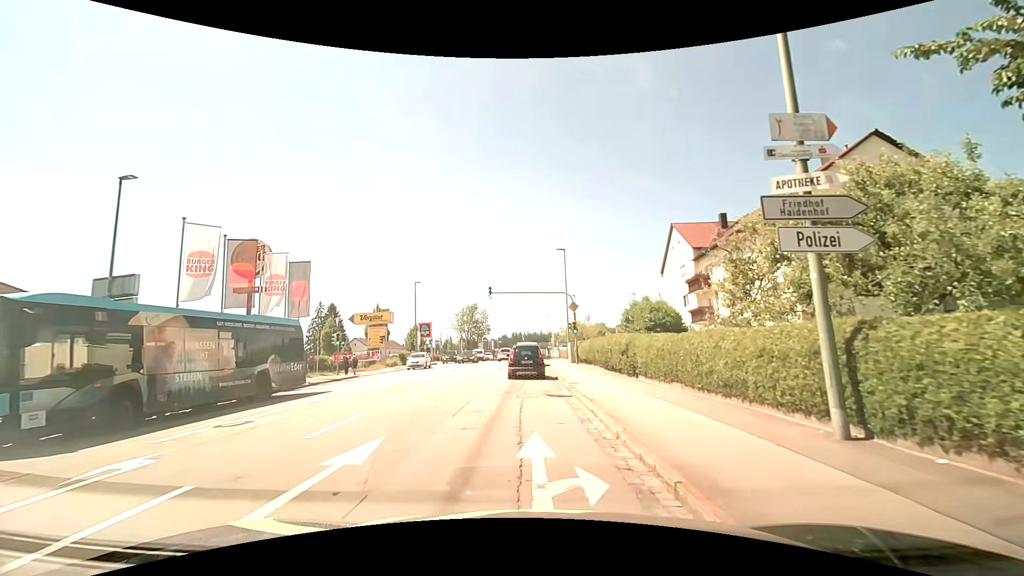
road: tertiary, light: Day
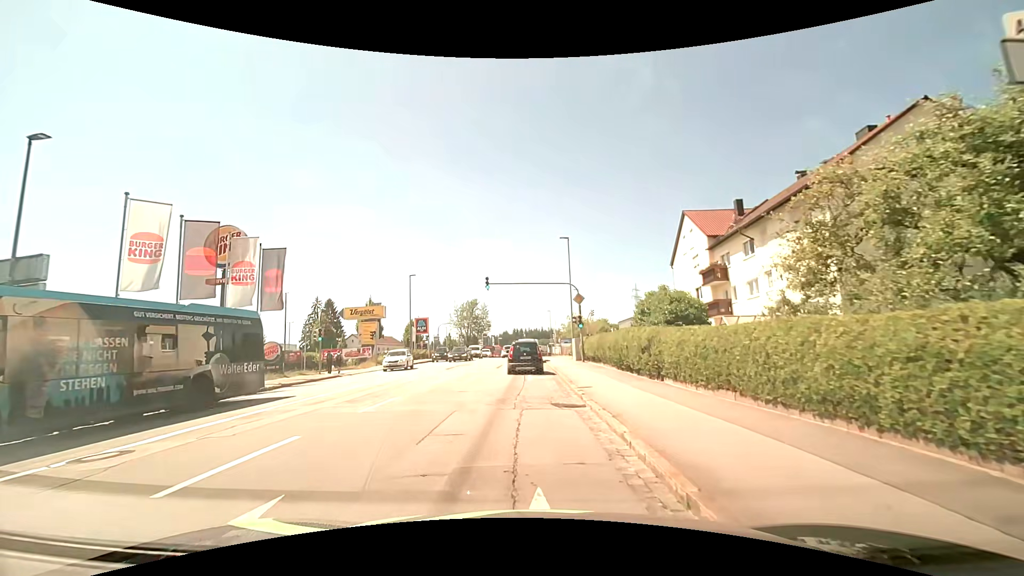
(0.0, +3.4) m; 0°
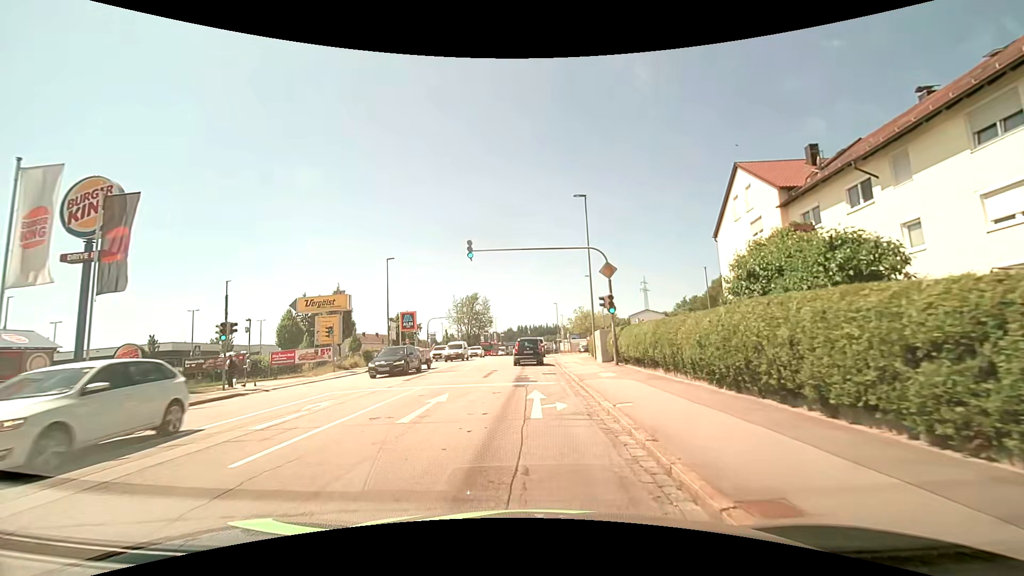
(0.0, +11.2) m; 0°
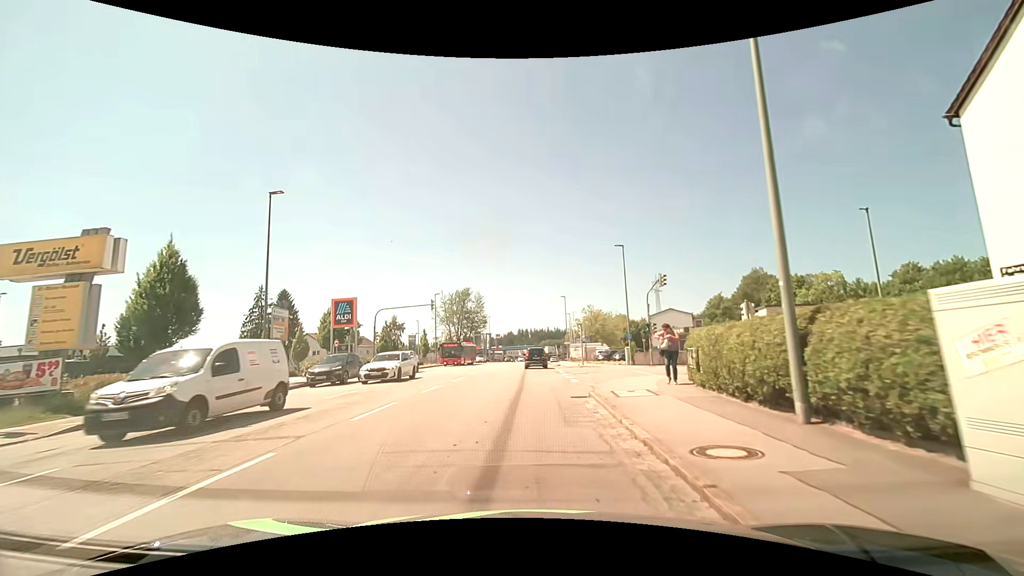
(-0.3, +23.0) m; -1°
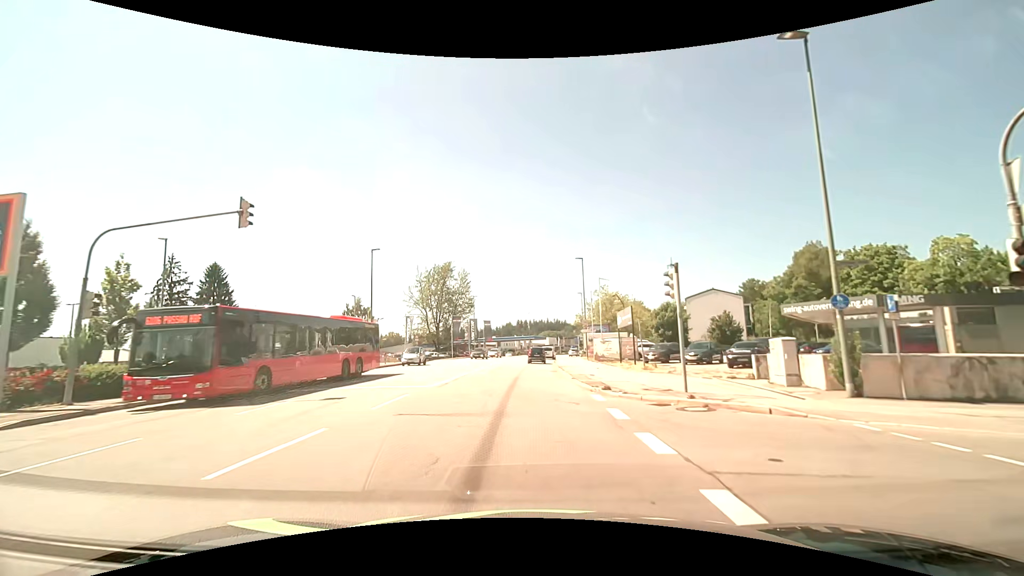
(+0.2, +28.7) m; 0°
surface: asphalt
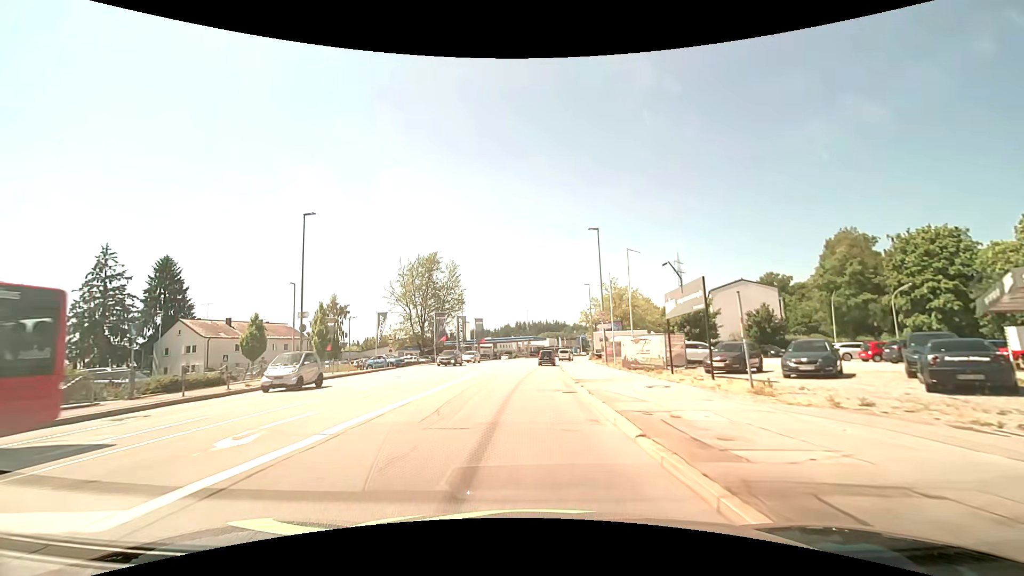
(+0.1, +13.1) m; 0°
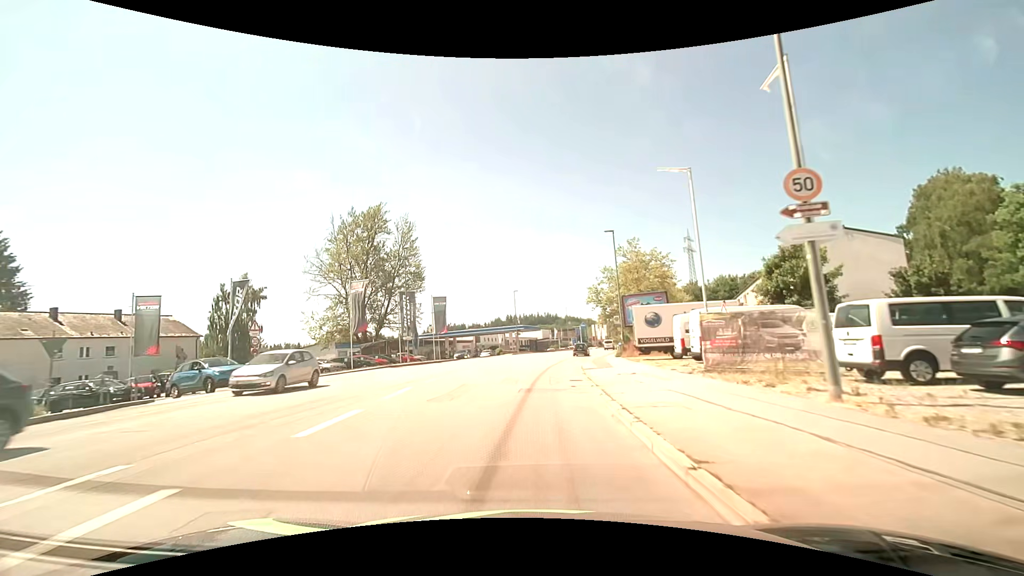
(+0.3, +27.7) m; +1°
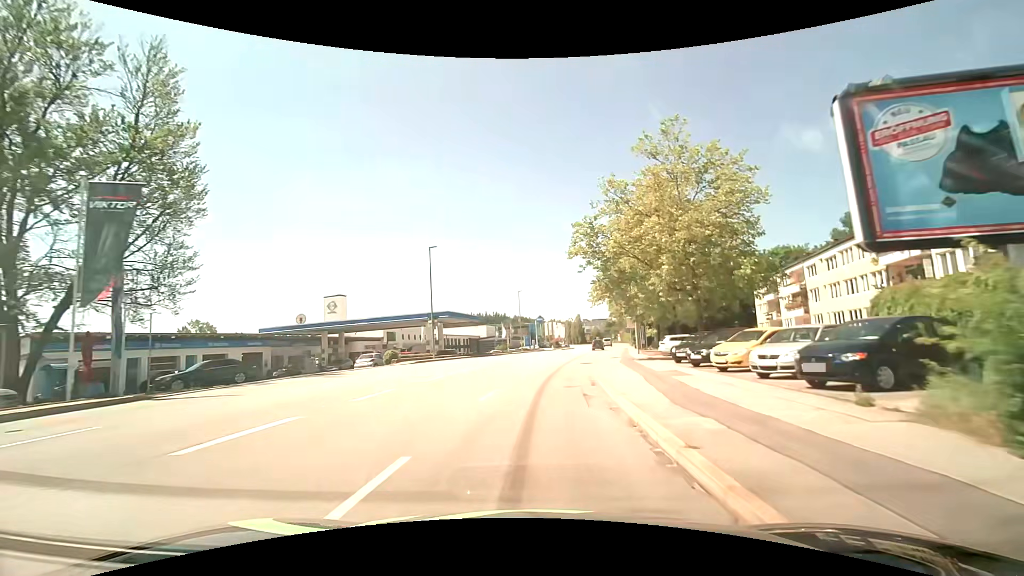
(+1.5, +36.7) m; +6°
(0, +10) (+1, +20) (+2, +30) (+3, +40) (+5, +50) (+6, +60) (+8, +69) (+10, +79) (+12, +89) (+14, +99) m
